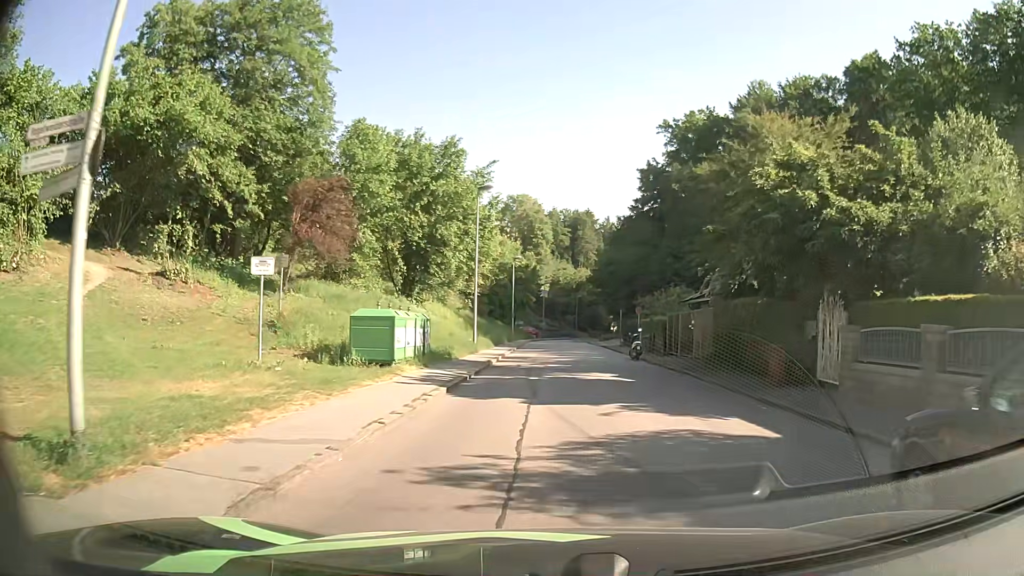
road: residential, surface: asphalt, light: Day
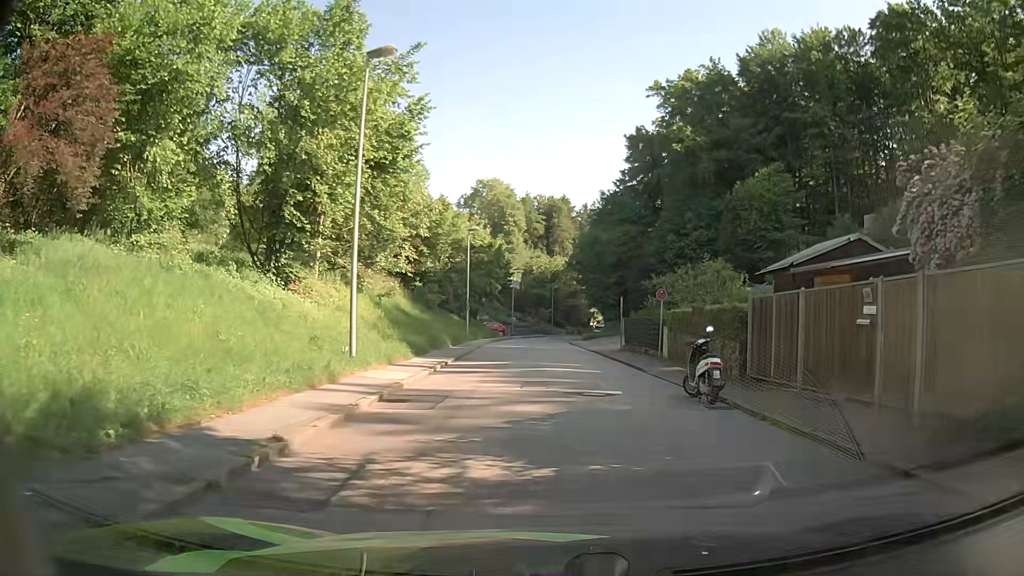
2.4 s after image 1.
(+0.4, +17.1) m; +2°
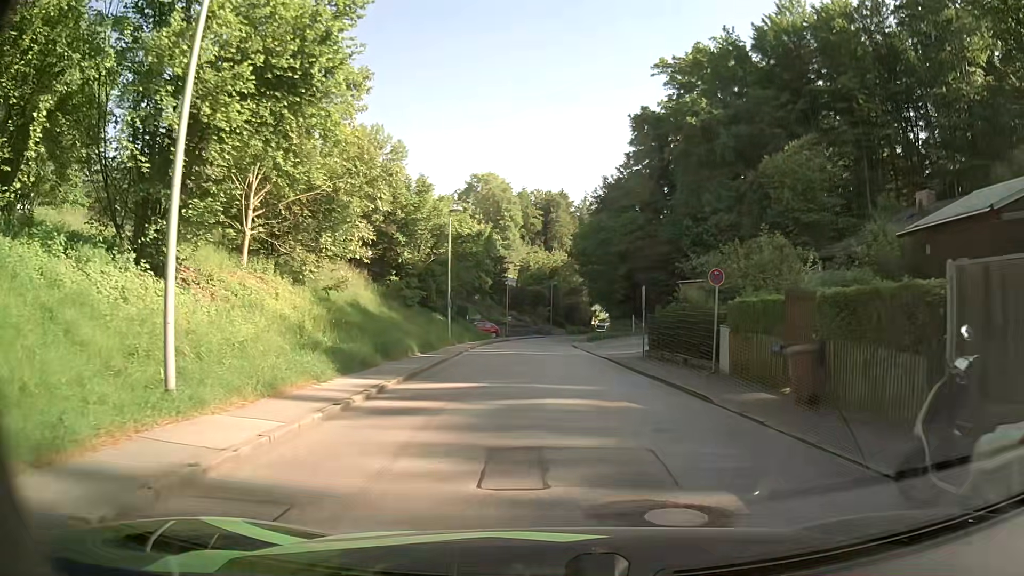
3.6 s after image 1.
(0.0, +8.5) m; 0°
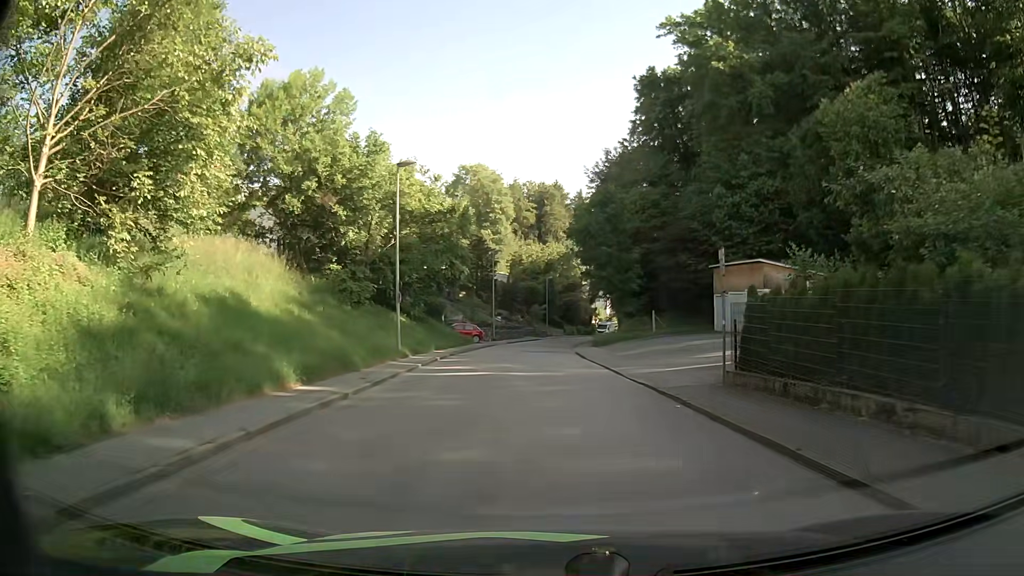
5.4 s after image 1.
(0.0, +12.7) m; 0°
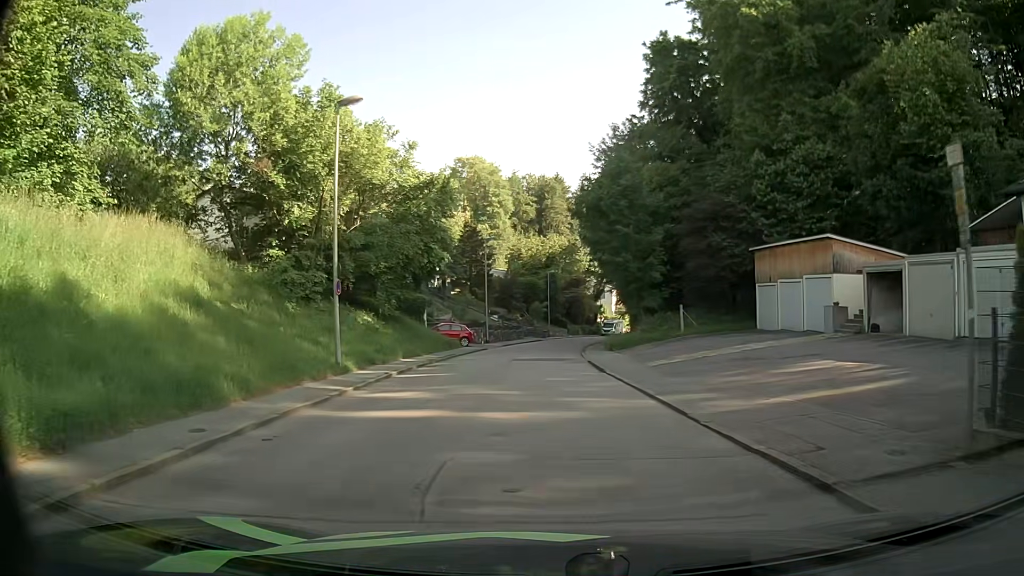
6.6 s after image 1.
(0.0, +8.4) m; 0°
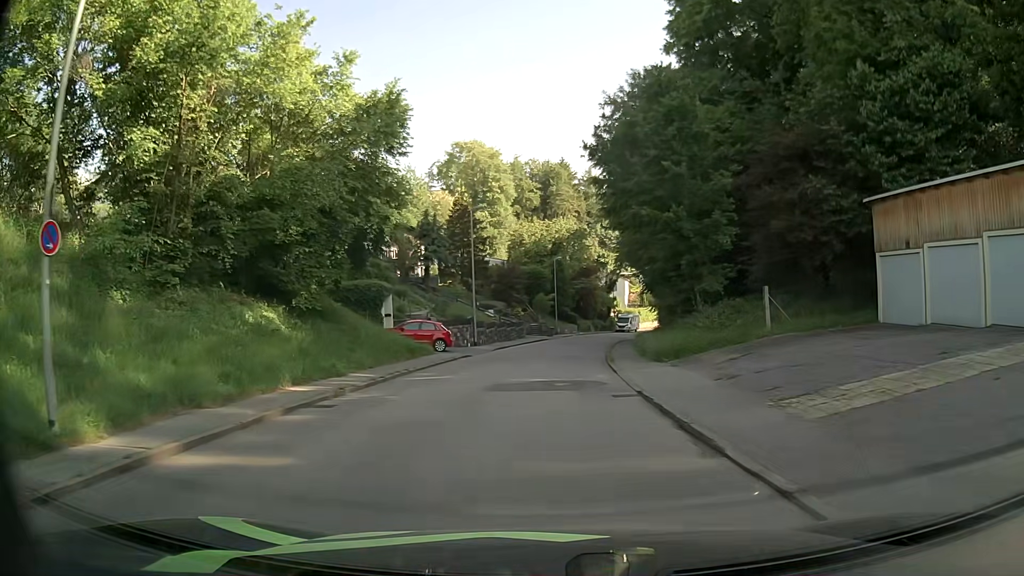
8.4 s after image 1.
(0.0, +12.7) m; -1°
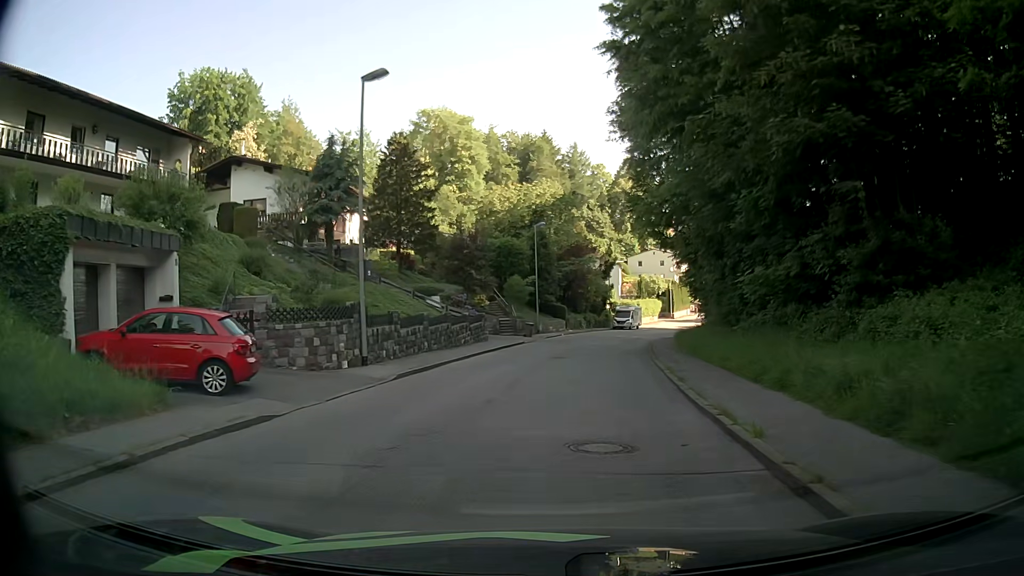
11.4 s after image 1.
(+0.3, +21.5) m; +3°
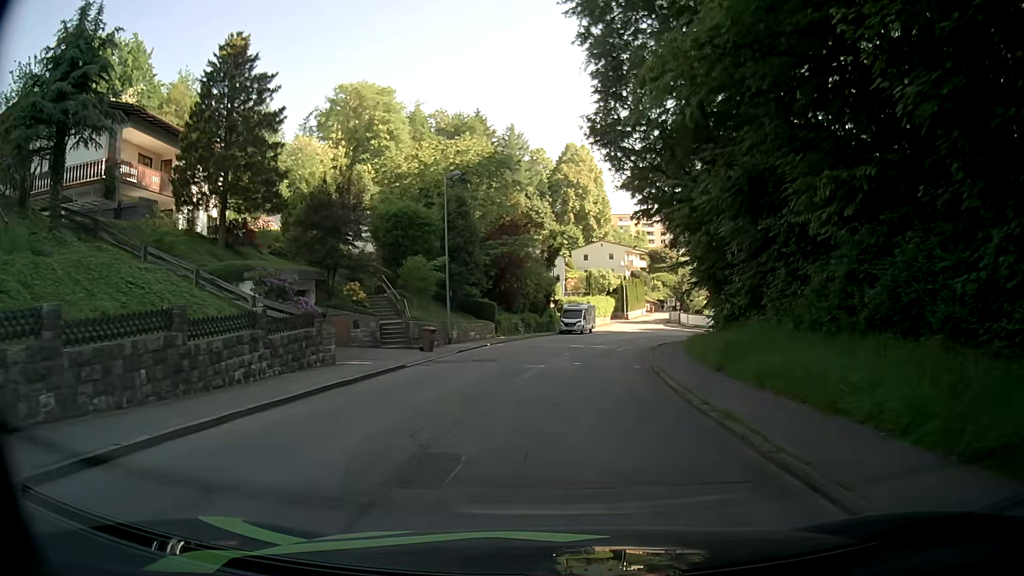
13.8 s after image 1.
(+0.6, +17.8) m; +4°
